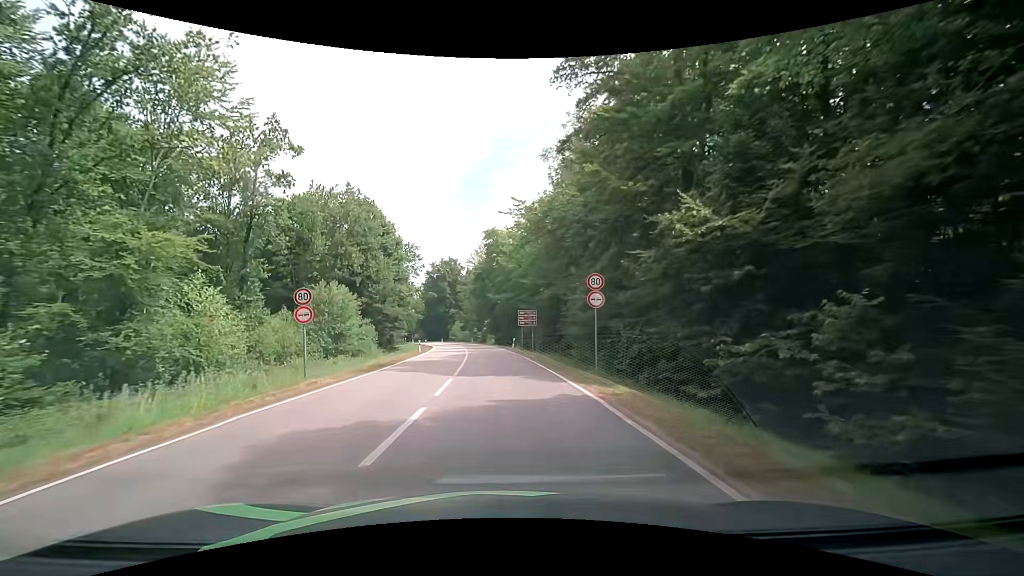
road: secondary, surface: asphalt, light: Day
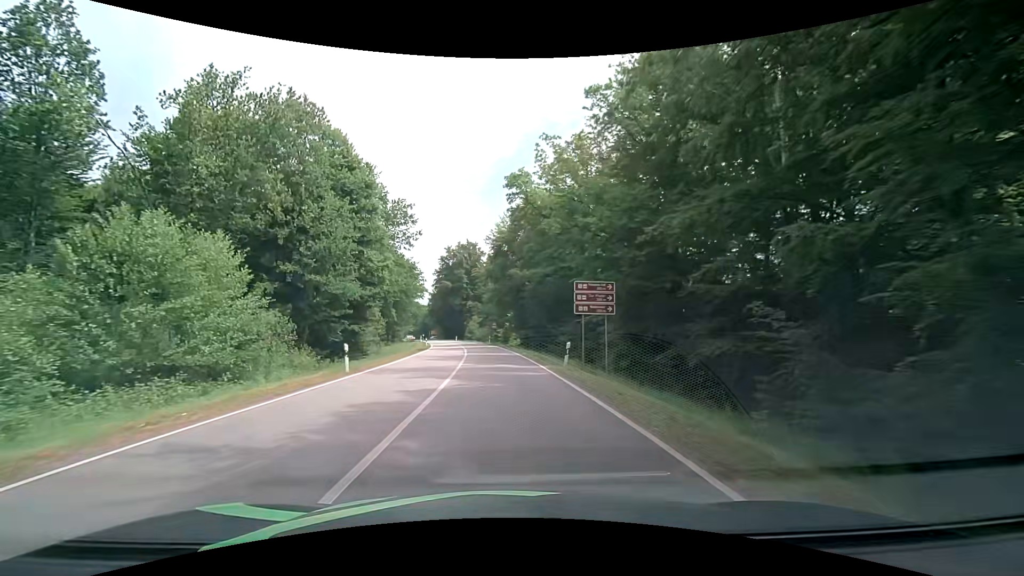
(-0.8, +26.0) m; -3°
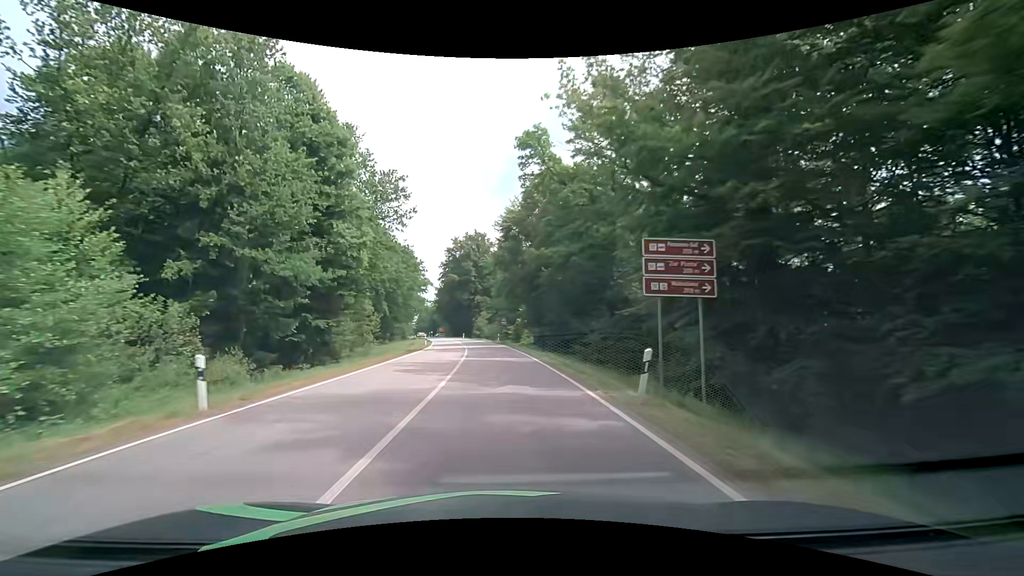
(-0.2, +9.6) m; -2°
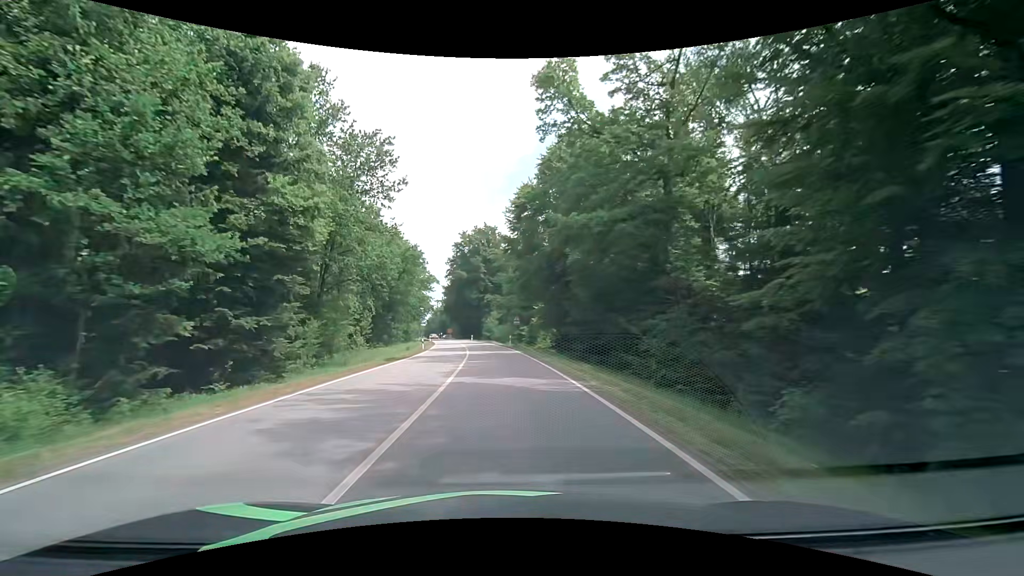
(-0.1, +10.1) m; -1°
